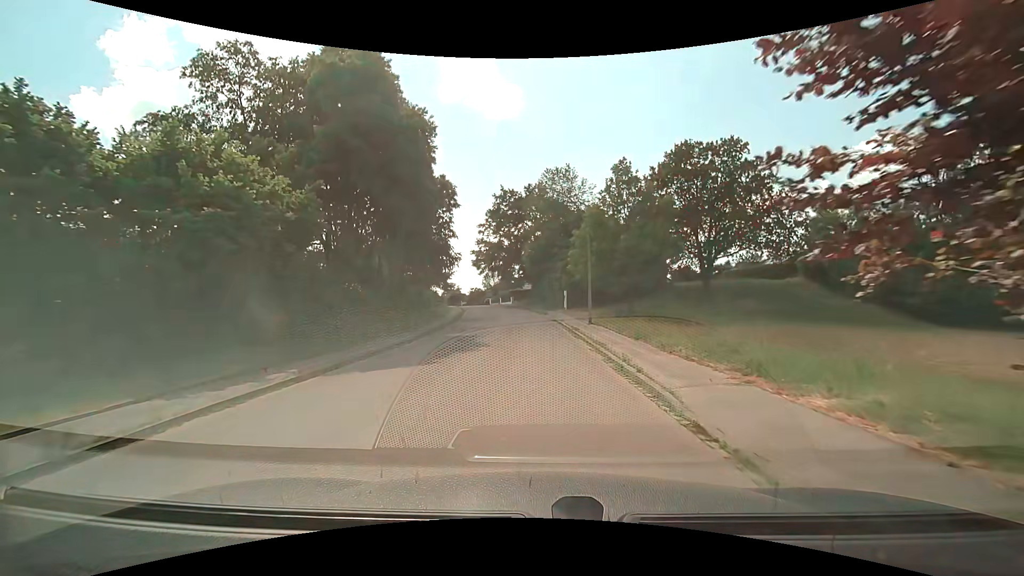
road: residential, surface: asphalt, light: Day
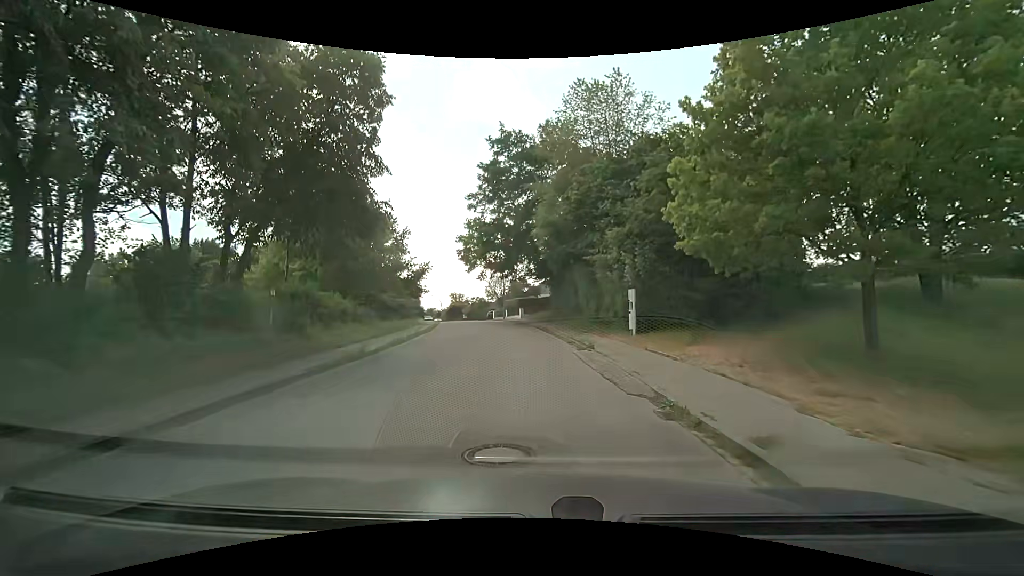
(-0.4, +25.0) m; -2°
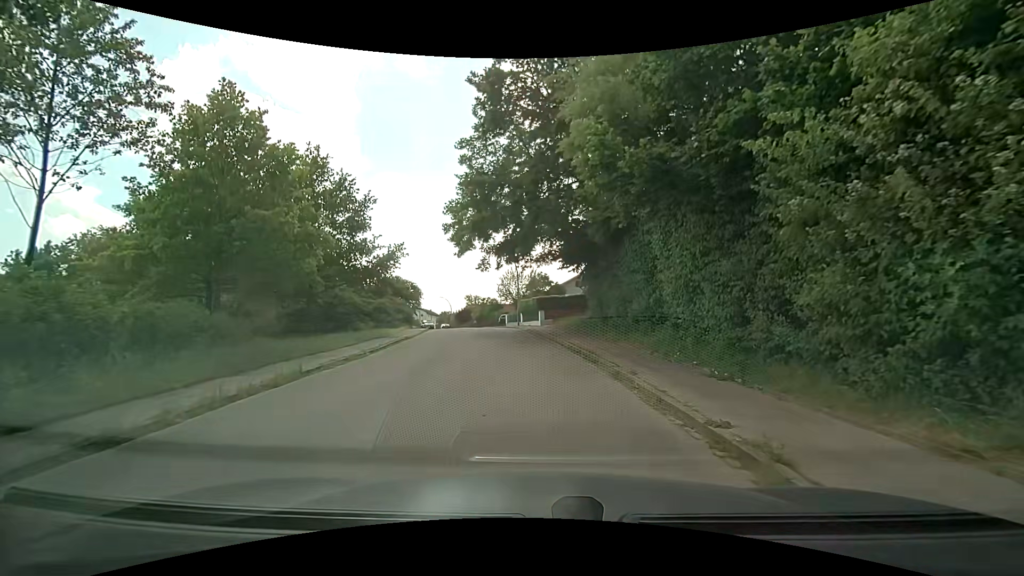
(-0.4, +15.0) m; -2°
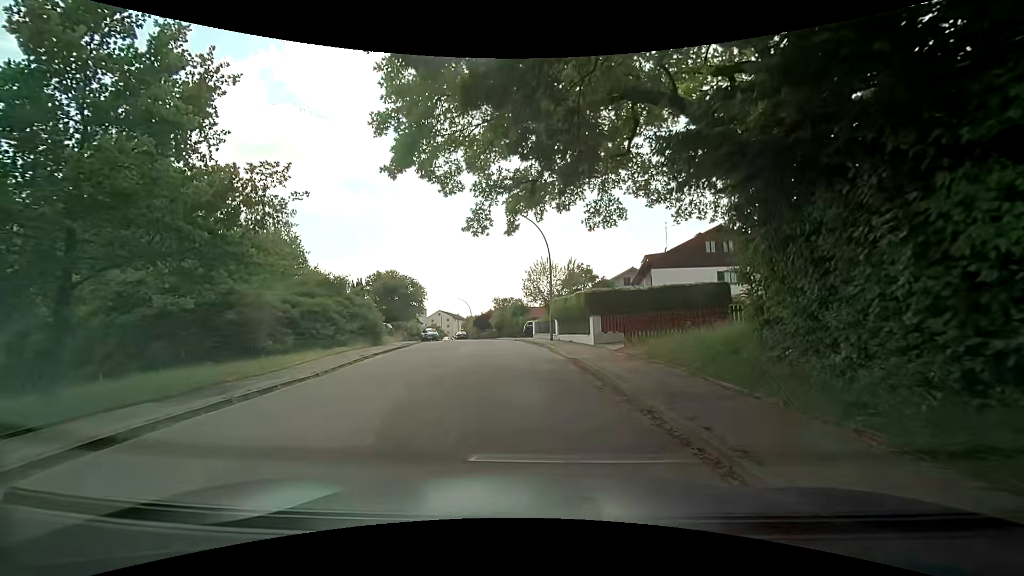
(-0.9, +17.7) m; -4°
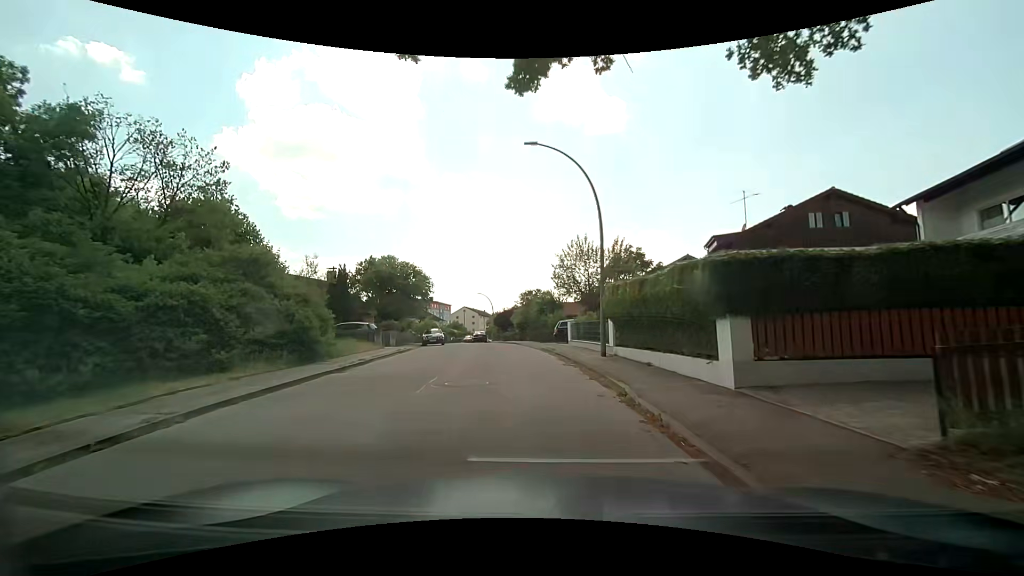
(-0.4, +11.6) m; -4°
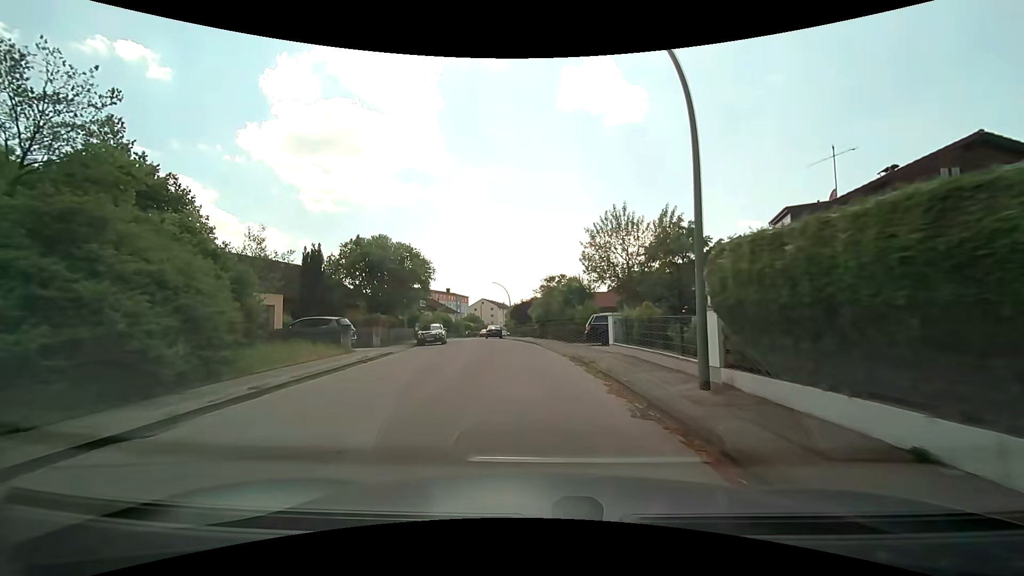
(-0.1, +8.1) m; -2°
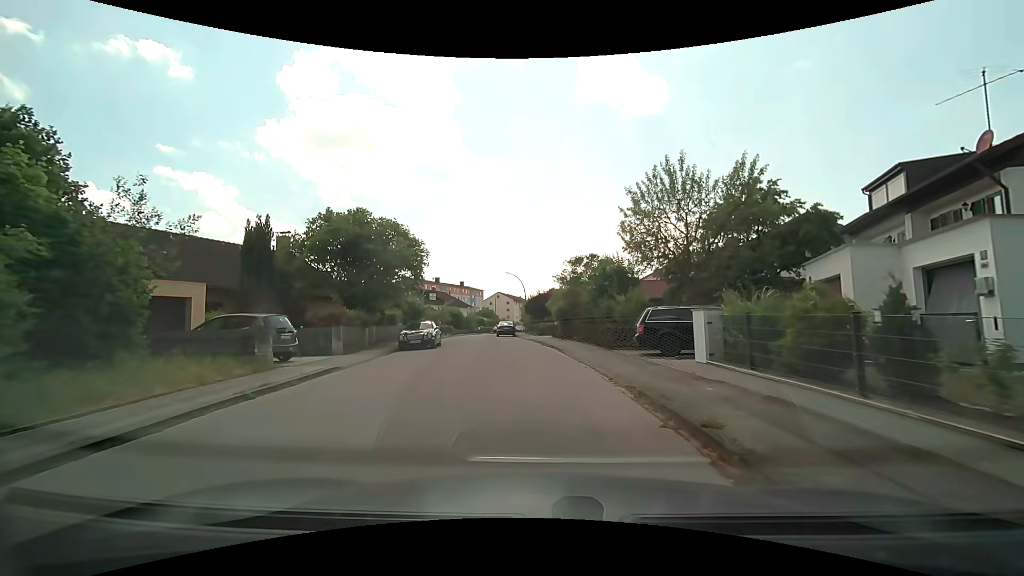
(-0.1, +7.9) m; -2°
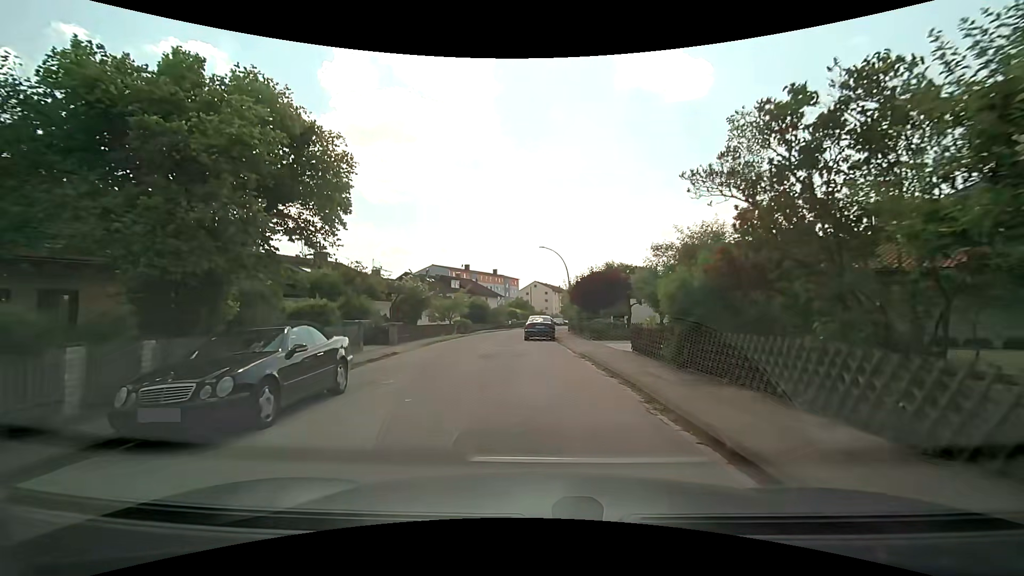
(-0.6, +17.4) m; -4°
(0, +10) (-1, +20) (-3, +30) (-3, +40) (-1, +50) (0, +60) (+1, +70) (+3, +79) (+4, +89) (+7, +99) m
